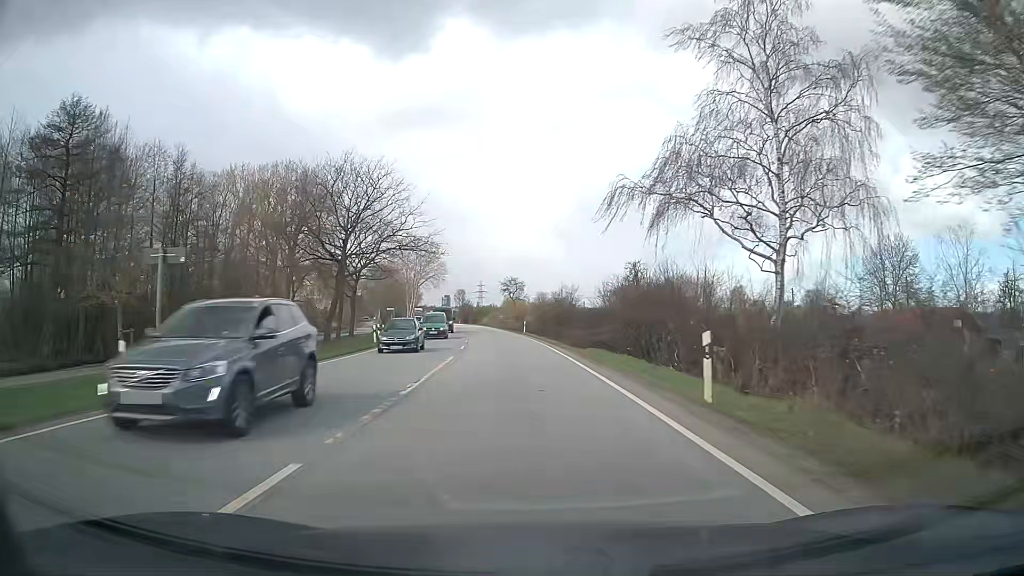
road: secondary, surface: asphalt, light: Day
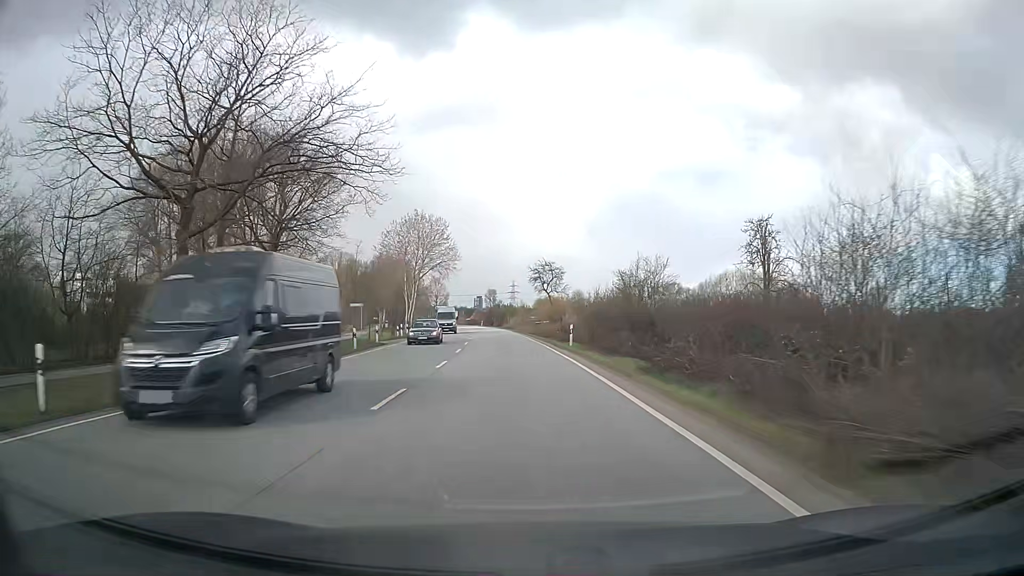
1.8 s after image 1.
(-0.8, +29.4) m; -3°
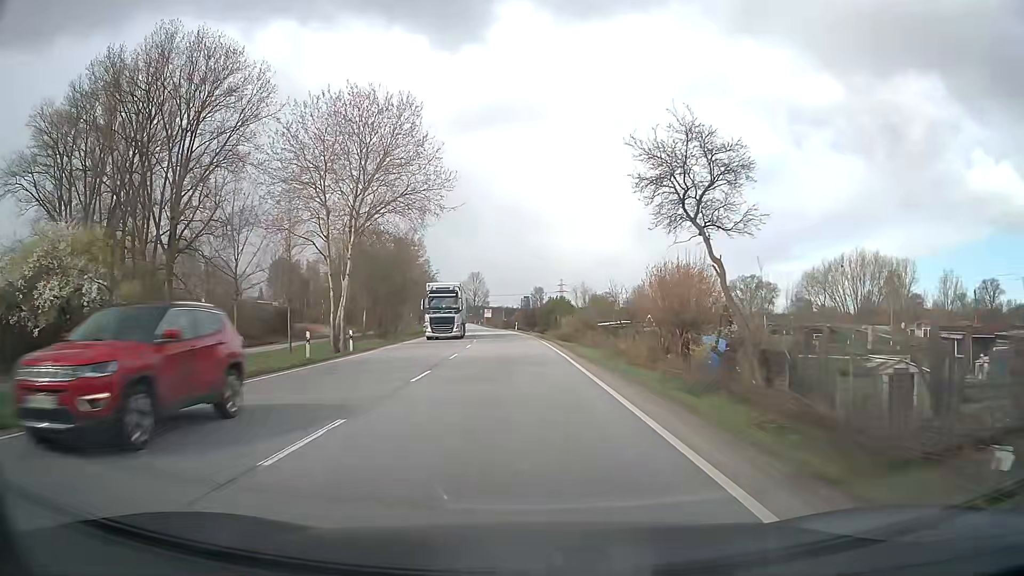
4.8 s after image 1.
(-1.7, +49.5) m; -4°
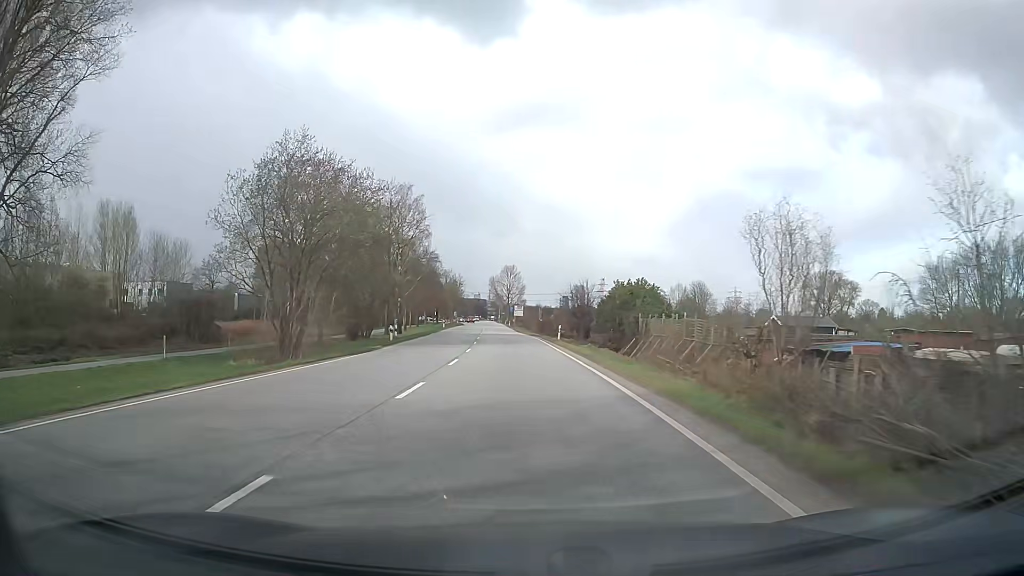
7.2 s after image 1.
(-1.1, +39.9) m; -3°
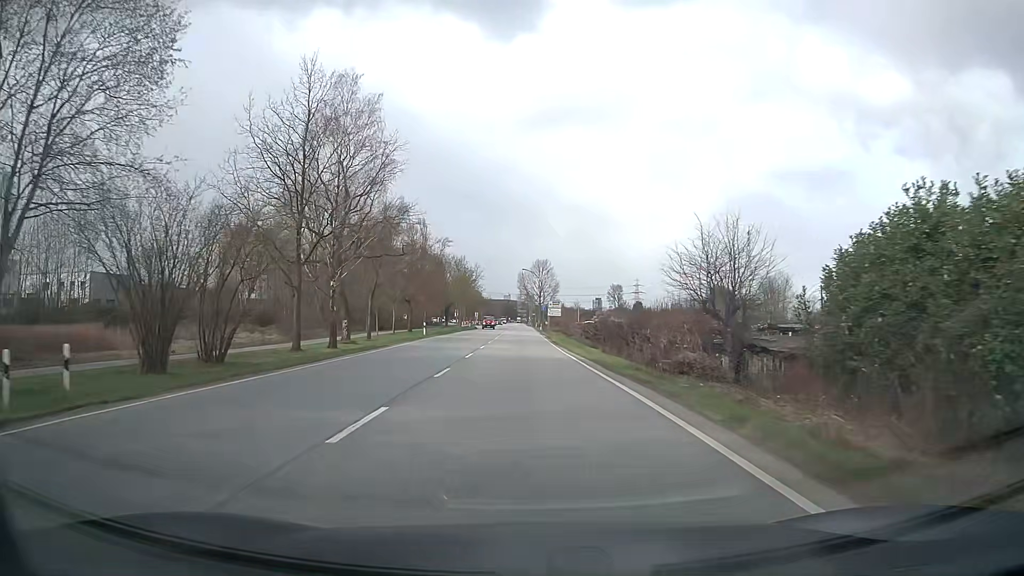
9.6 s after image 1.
(-1.3, +40.7) m; -3°
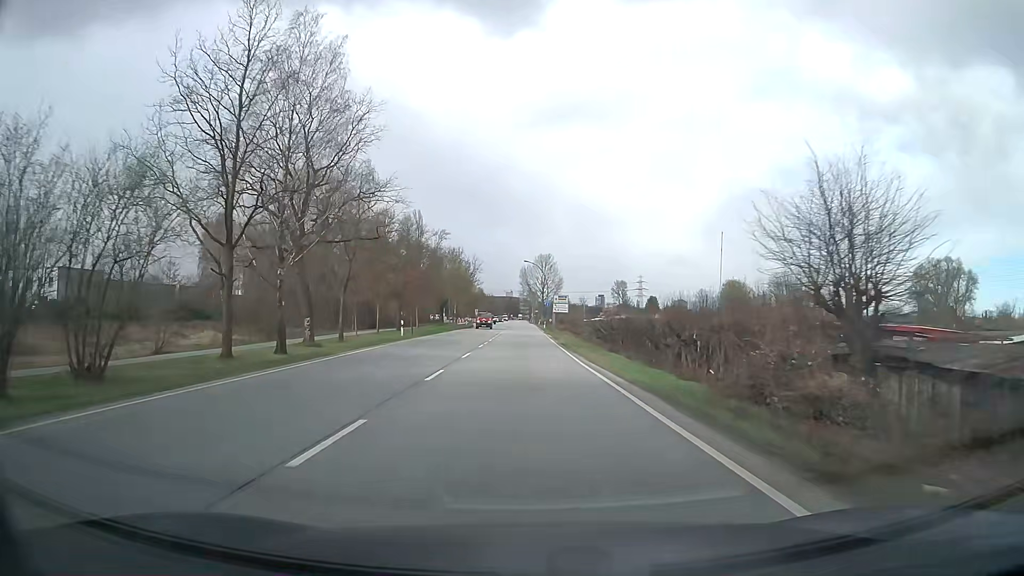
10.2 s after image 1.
(0.0, +10.3) m; 0°
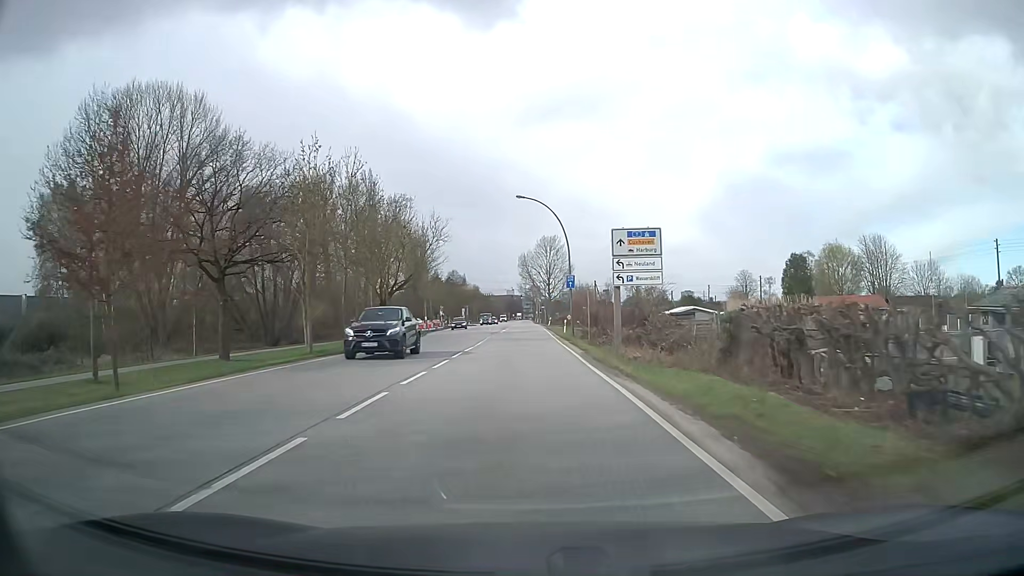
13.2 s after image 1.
(0.0, +51.6) m; 0°
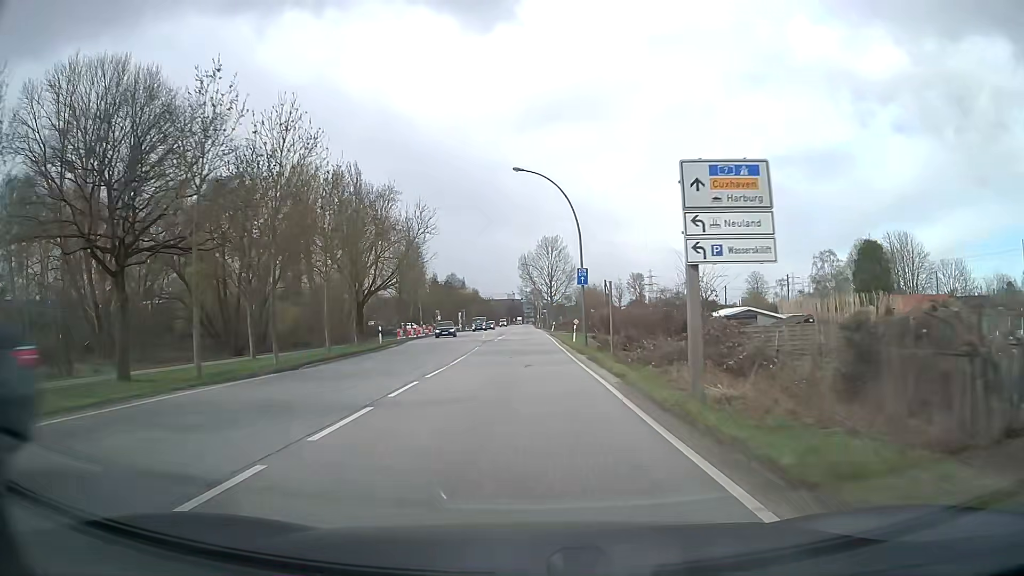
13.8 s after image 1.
(0.0, +10.2) m; 0°
(0, +10) (0, +20) (0, +30) (-1, +40) (-1, +50) (-2, +60) (-2, +70) (-3, +80) (-3, +90) (-4, +100) m
